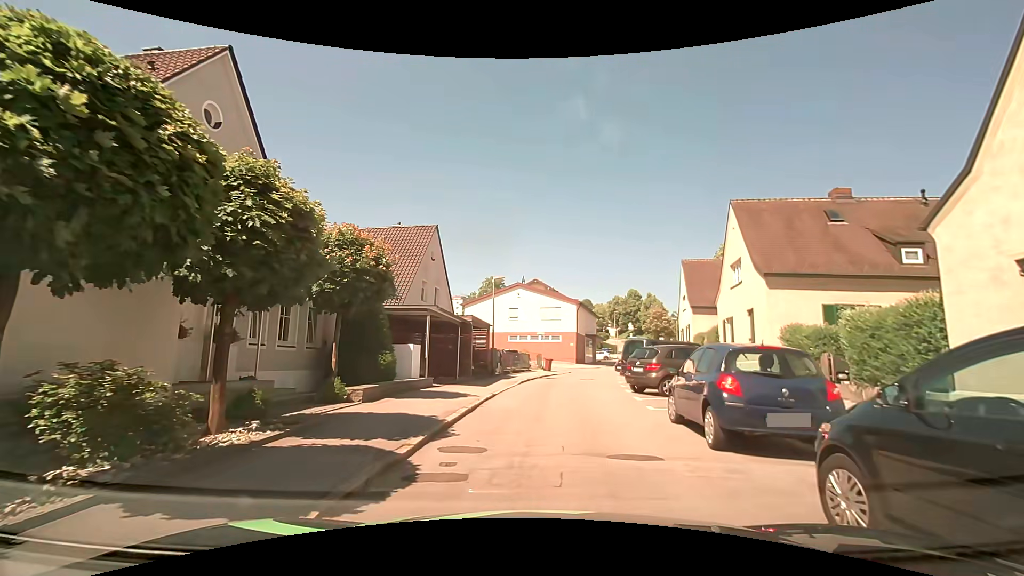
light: Day
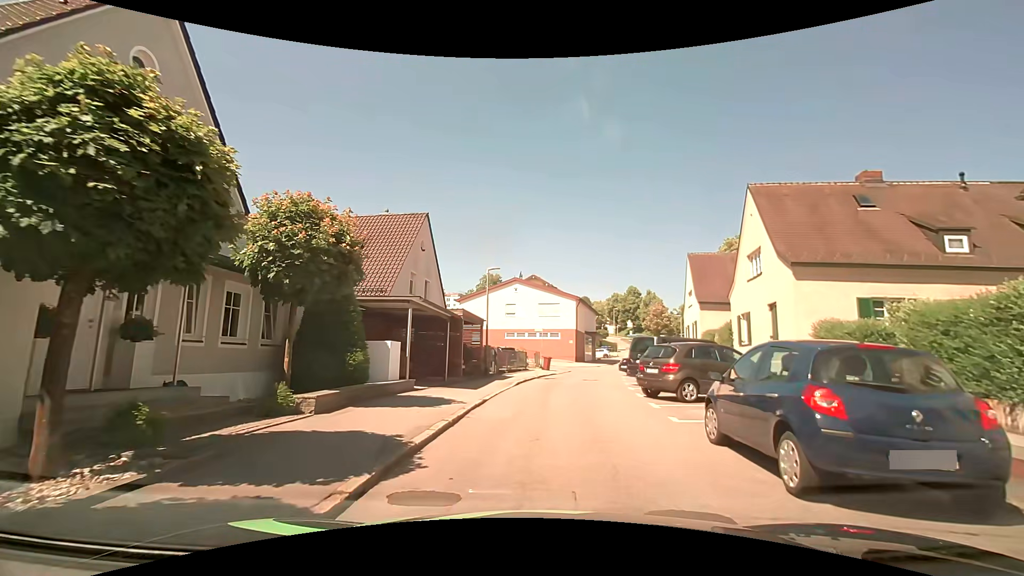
(0.0, +2.3) m; 0°
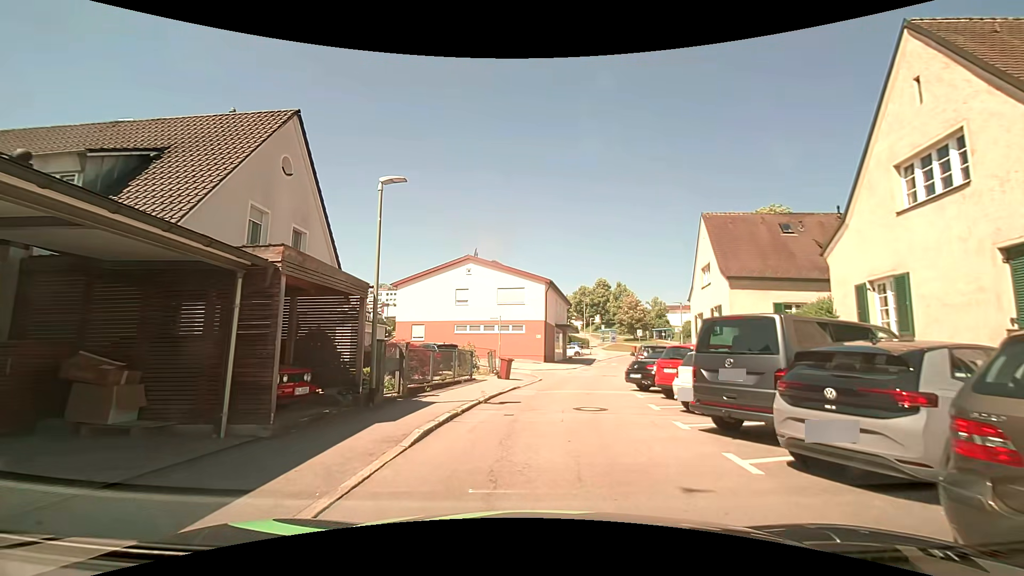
(+0.3, +12.2) m; +3°
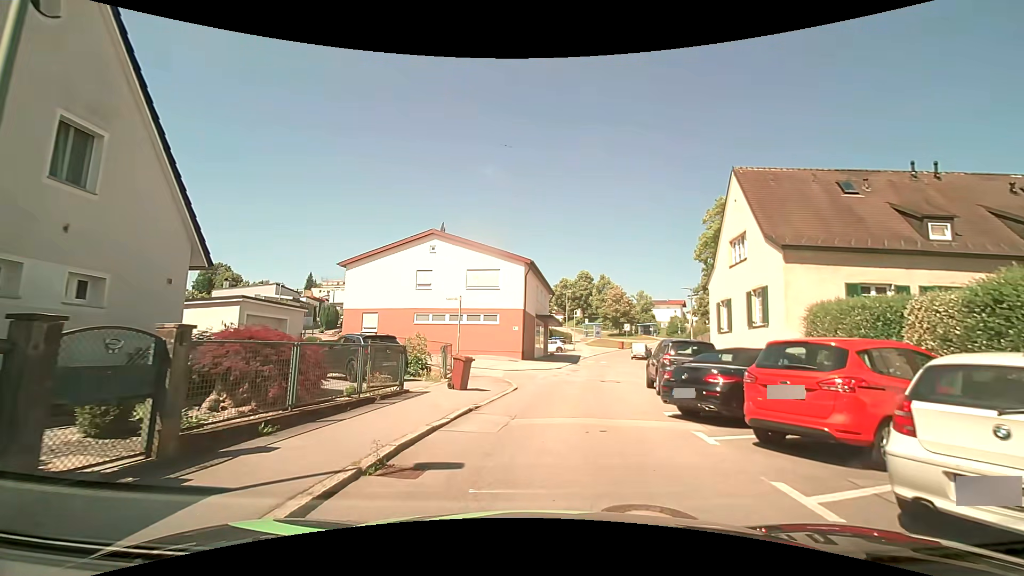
(+0.3, +7.5) m; +3°
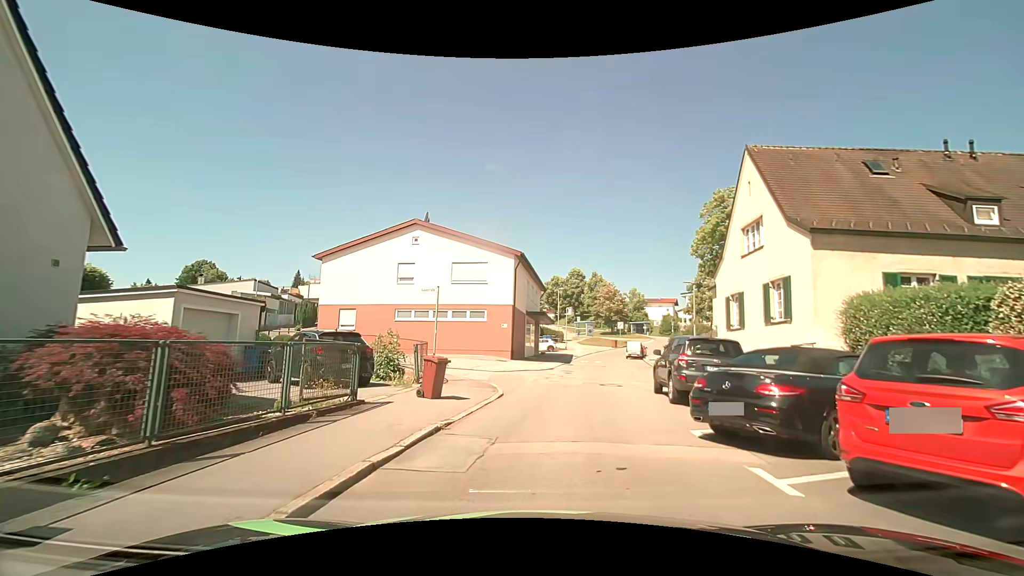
(0.0, +2.5) m; +1°
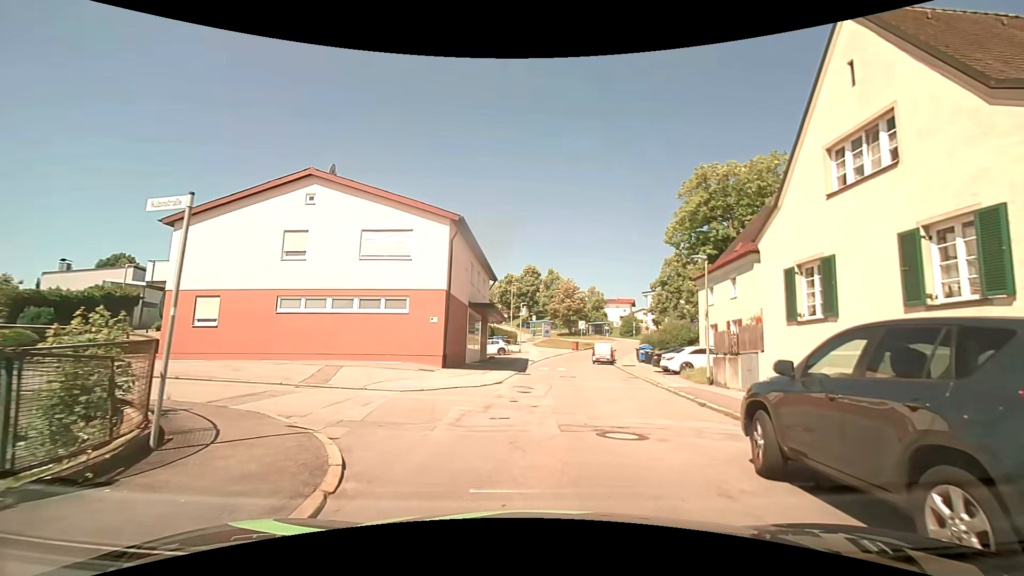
(+0.4, +9.5) m; +6°
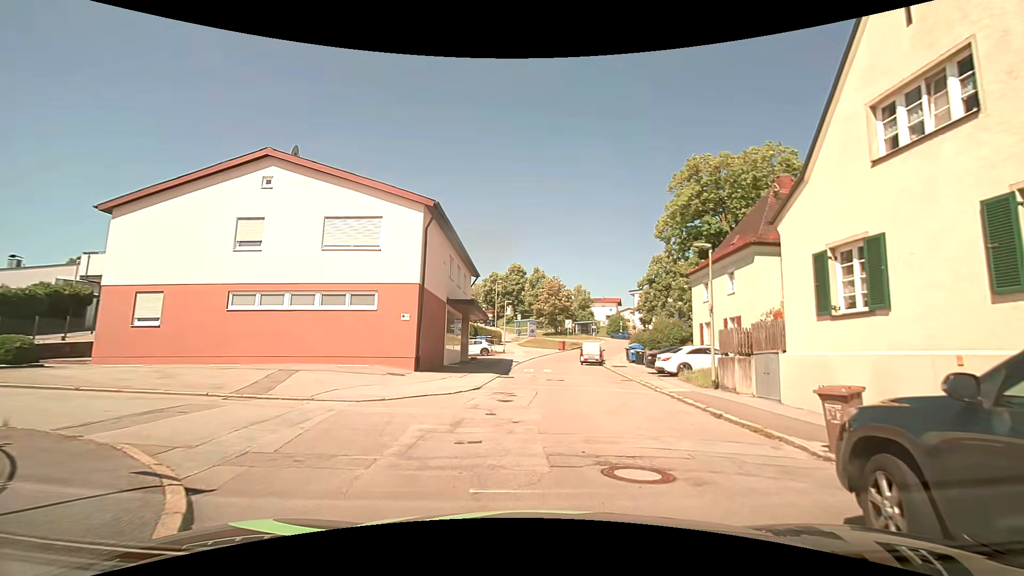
(0.0, +2.3) m; +1°
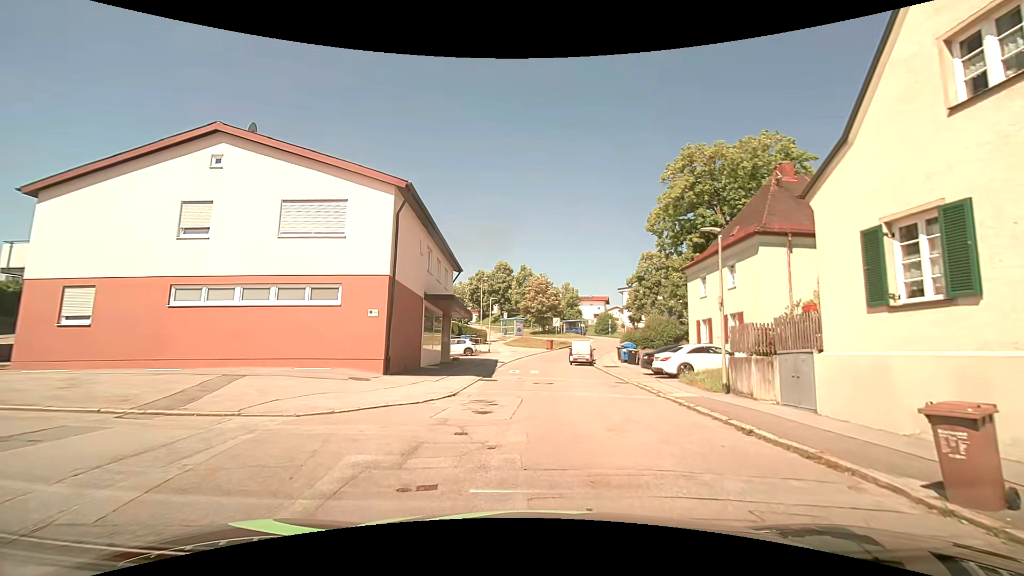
(+0.1, +2.3) m; +3°
